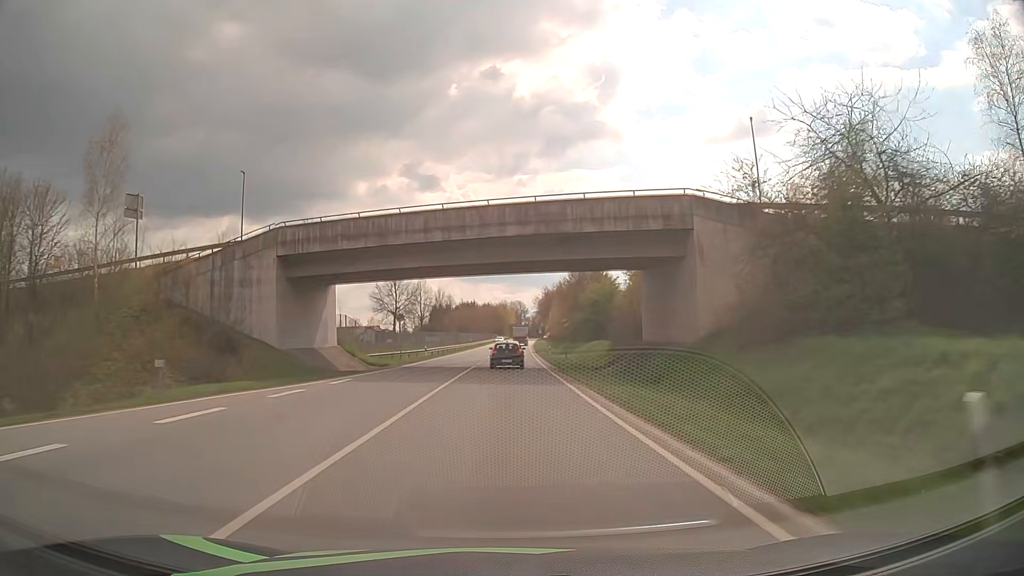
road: primary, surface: asphalt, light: Day
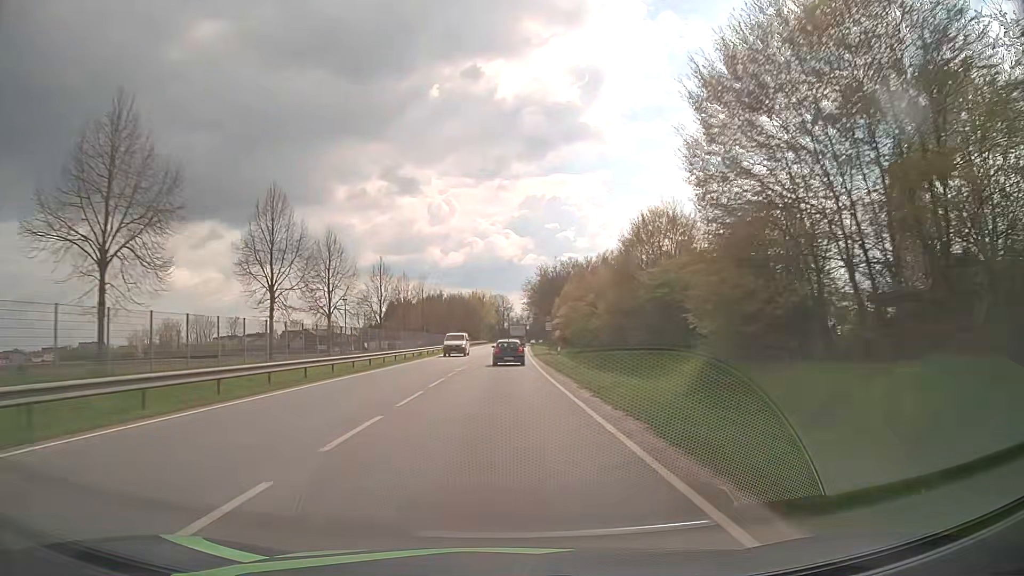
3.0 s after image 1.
(+0.8, +67.8) m; +2°
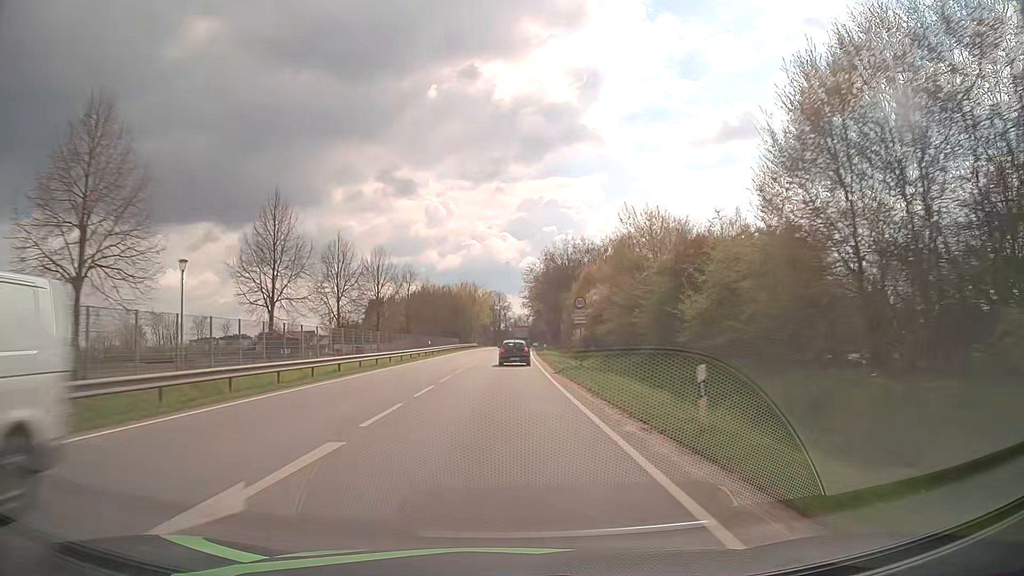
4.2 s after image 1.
(+0.1, +27.2) m; 0°
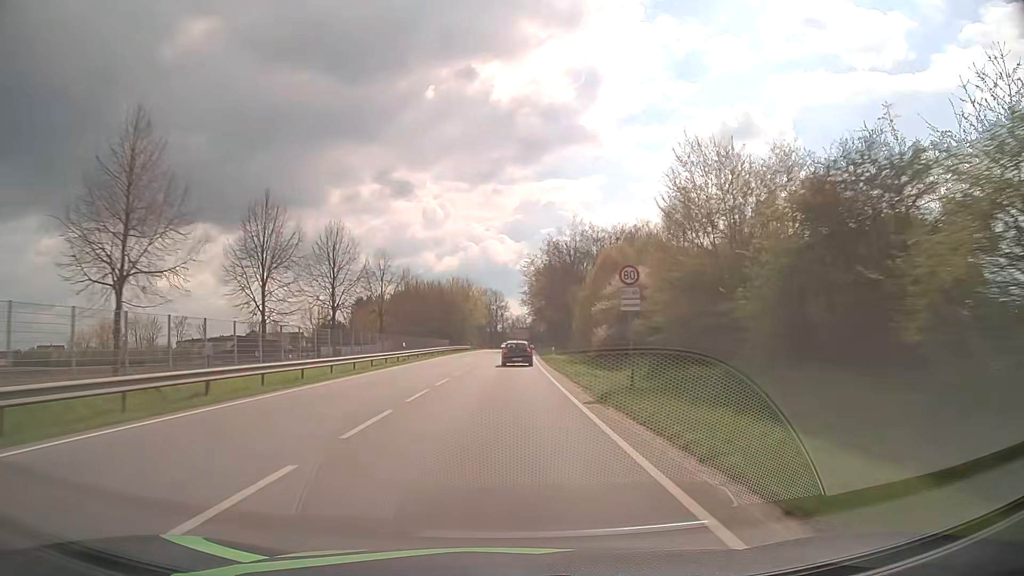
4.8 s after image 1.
(0.0, +13.6) m; 0°
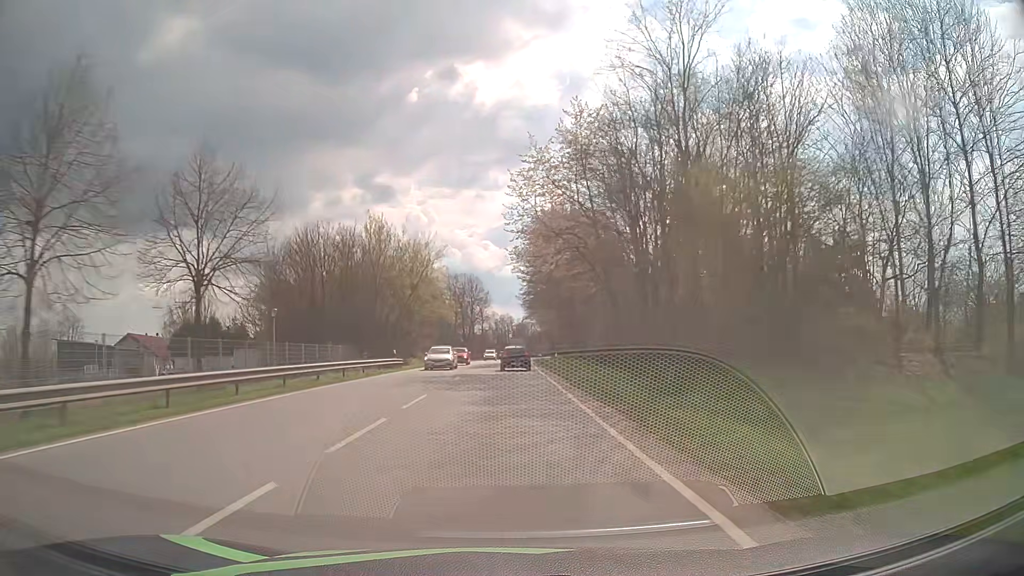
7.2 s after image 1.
(+0.7, +54.4) m; +1°
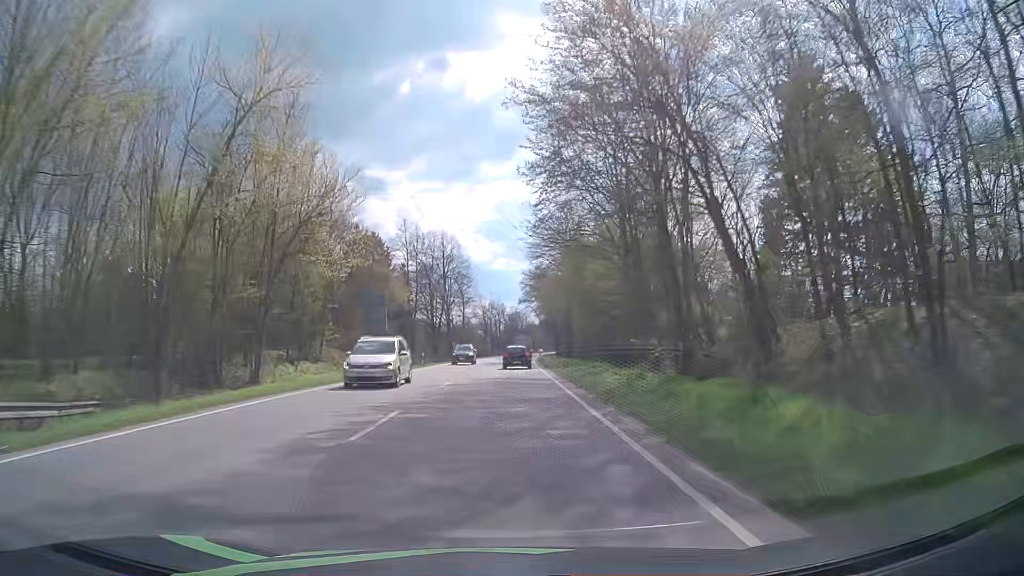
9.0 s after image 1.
(+0.2, +40.8) m; 0°
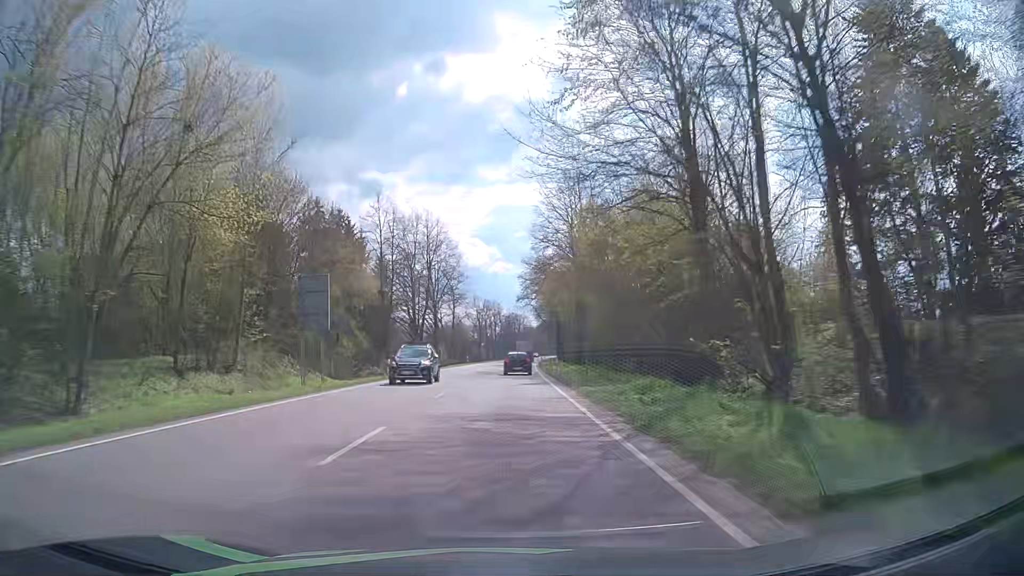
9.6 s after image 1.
(+0.1, +13.7) m; +1°
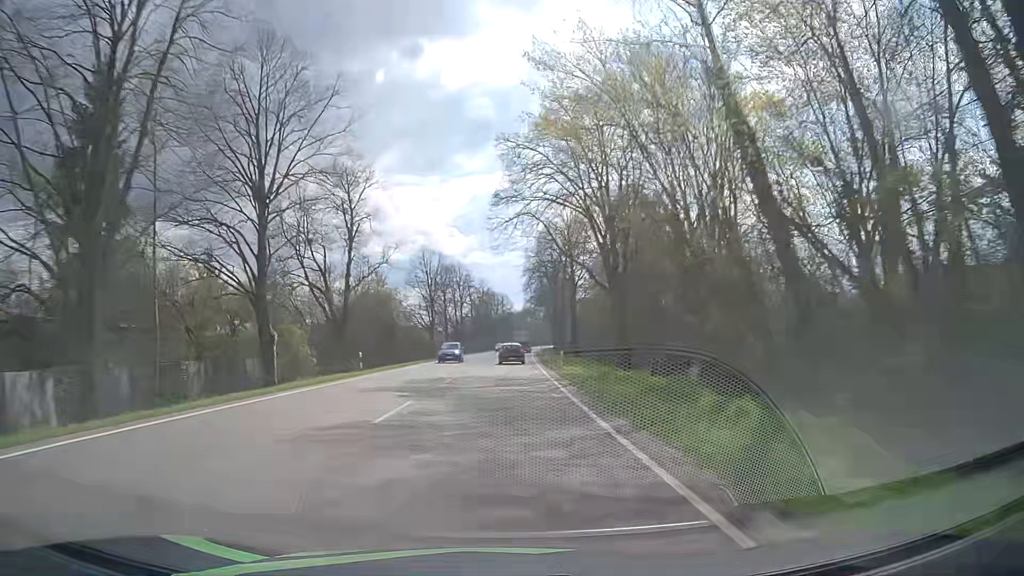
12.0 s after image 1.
(+0.9, +55.3) m; +2°
(0, +10) (0, +20) (0, +30) (0, +40) (0, +50) (0, +60) (+1, +70) (+1, +80) (+2, +90) (+2, +100) m
